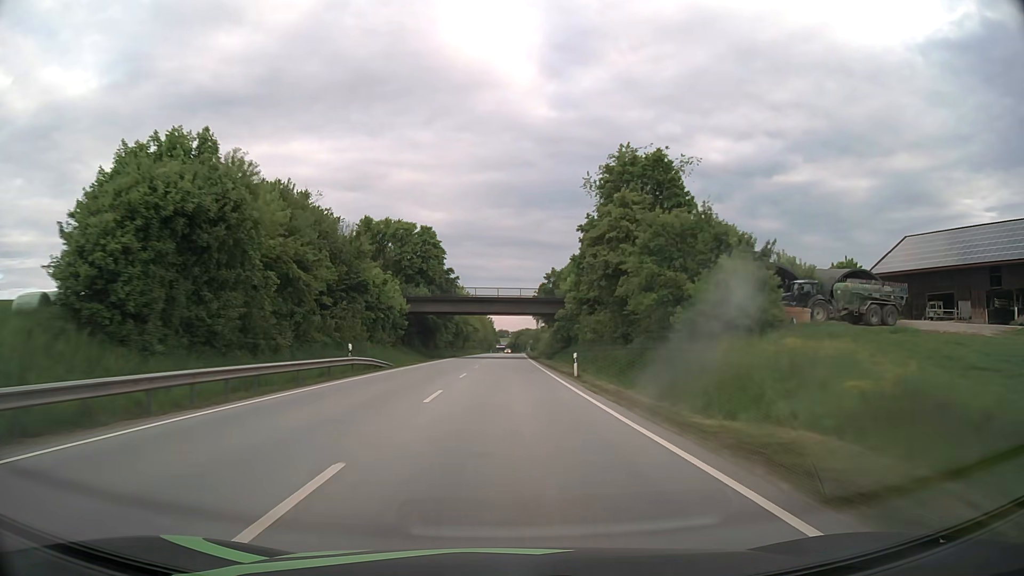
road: primary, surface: asphalt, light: Day
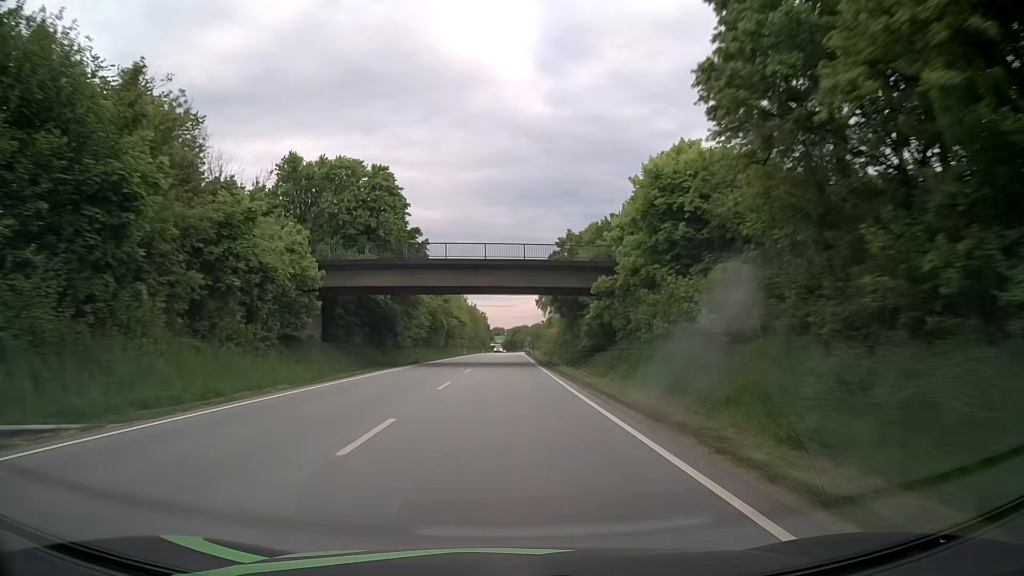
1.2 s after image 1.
(+0.1, +31.8) m; 0°
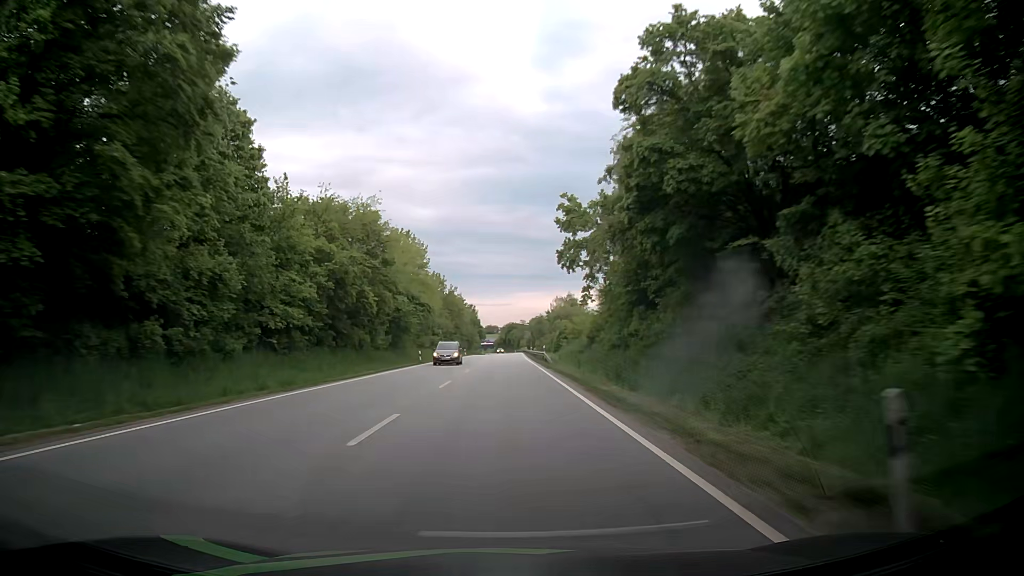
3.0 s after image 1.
(+0.2, +47.6) m; 0°
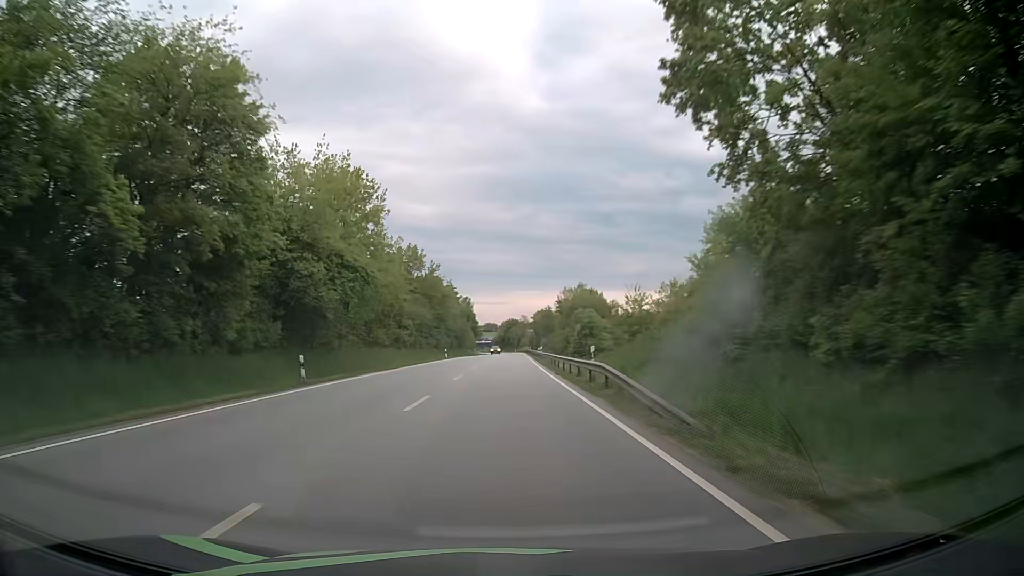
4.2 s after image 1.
(-0.1, +31.7) m; 0°
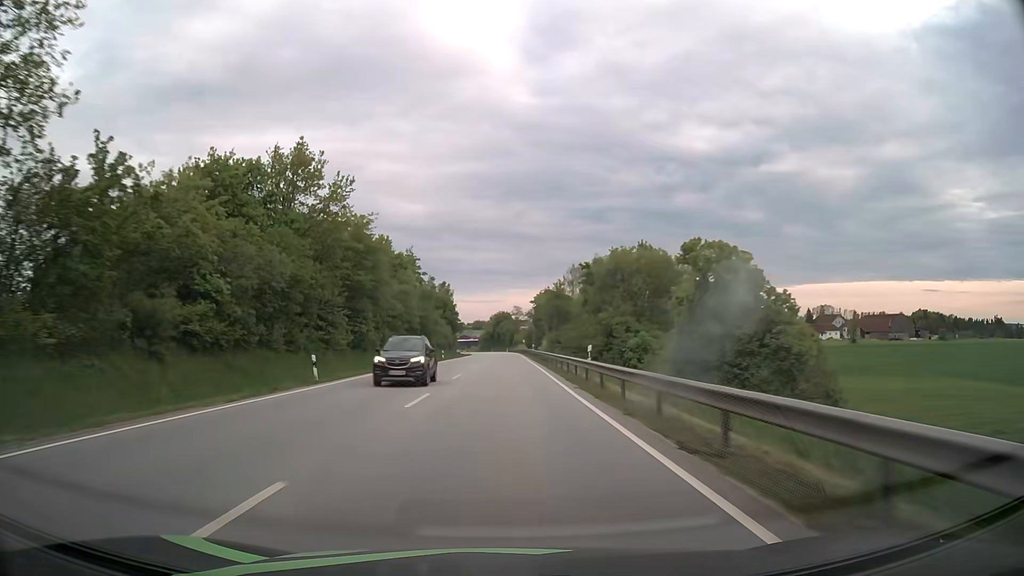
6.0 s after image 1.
(+0.2, +47.6) m; +1°
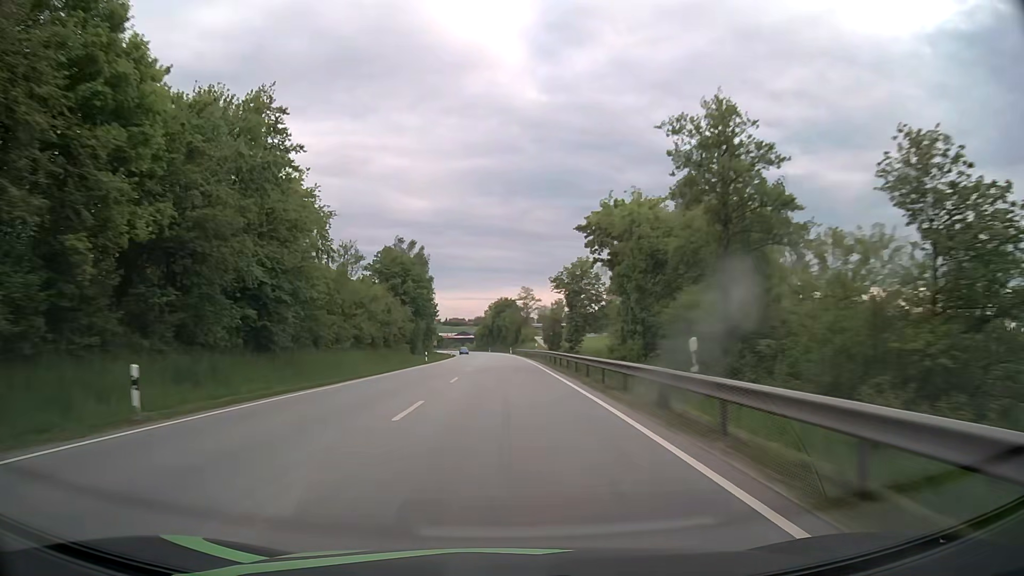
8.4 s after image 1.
(-0.2, +63.5) m; -1°
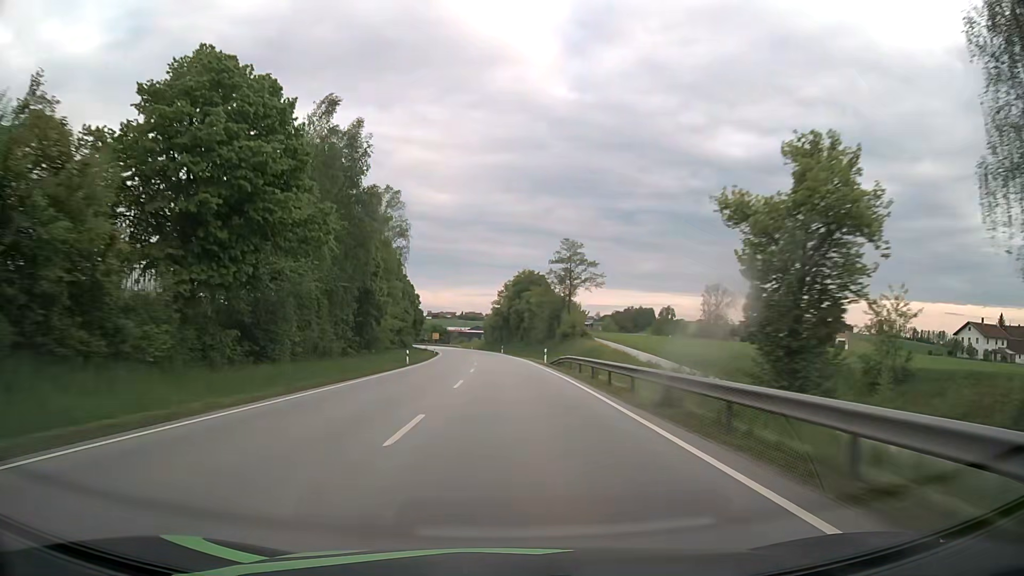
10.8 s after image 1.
(-0.5, +63.4) m; -2°
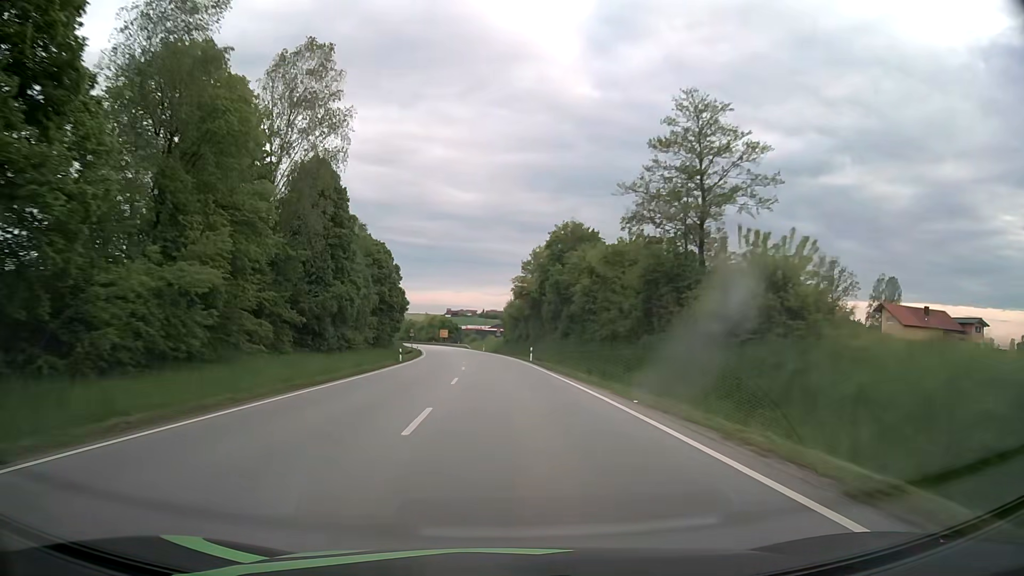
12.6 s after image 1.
(-0.5, +47.6) m; -2°
(0, +10) (0, +20) (0, +30) (-1, +40) (-1, +50) (-2, +60) (-3, +70) (-4, +80) (-5, +90) (-6, +100) m
